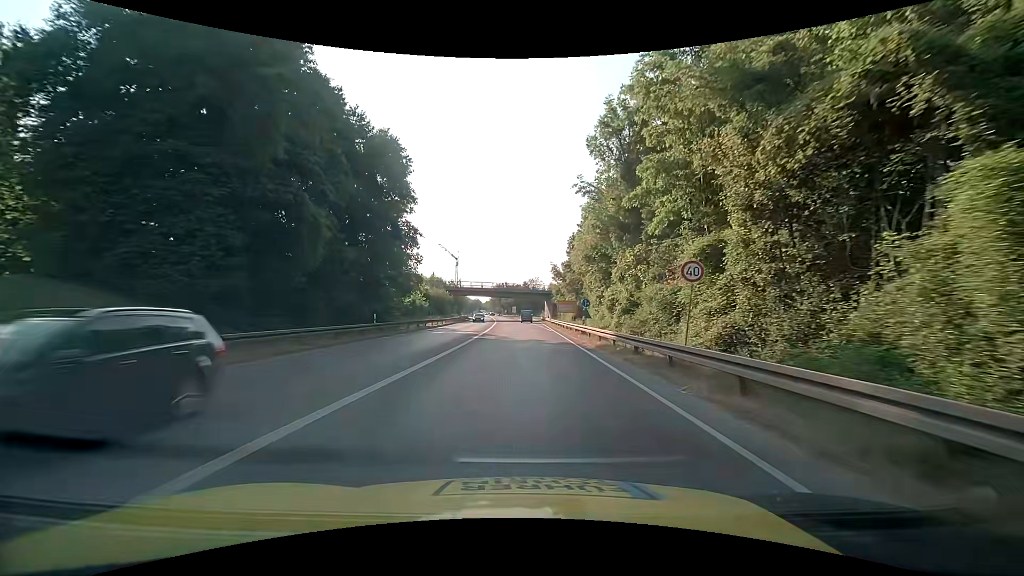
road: trunk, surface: asphalt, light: Day
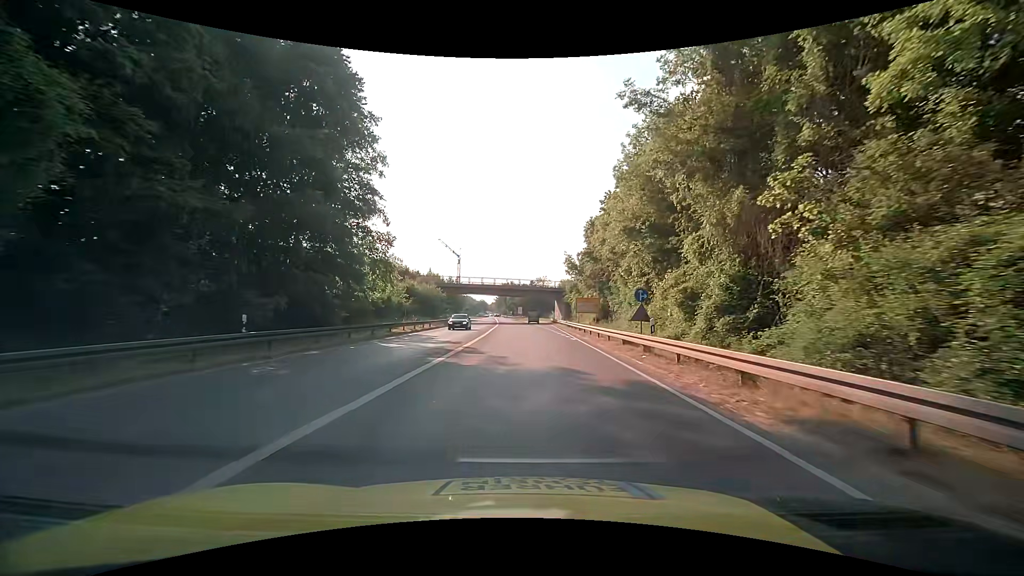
(0.0, +15.1) m; -1°
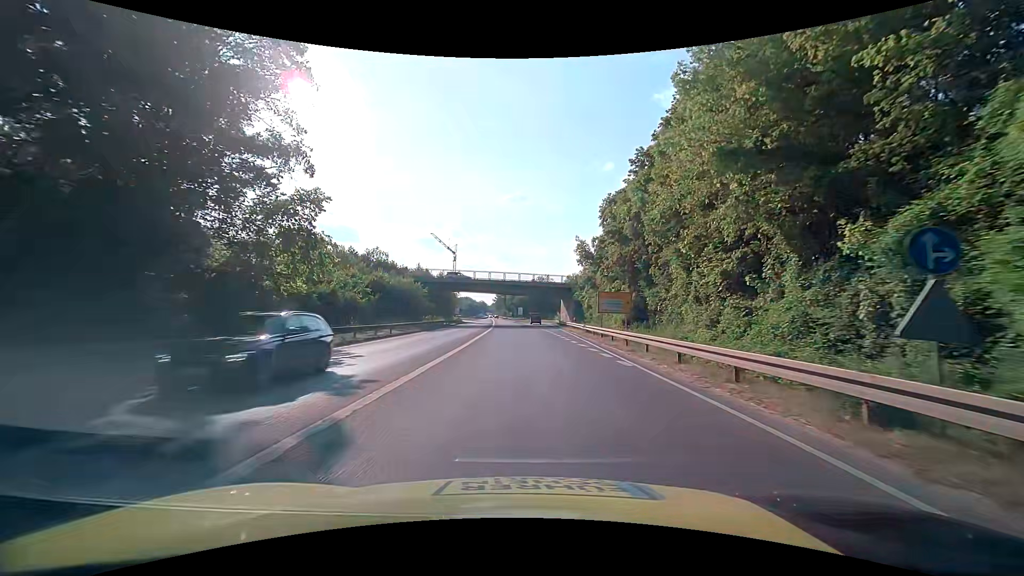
(0.0, +14.9) m; 0°
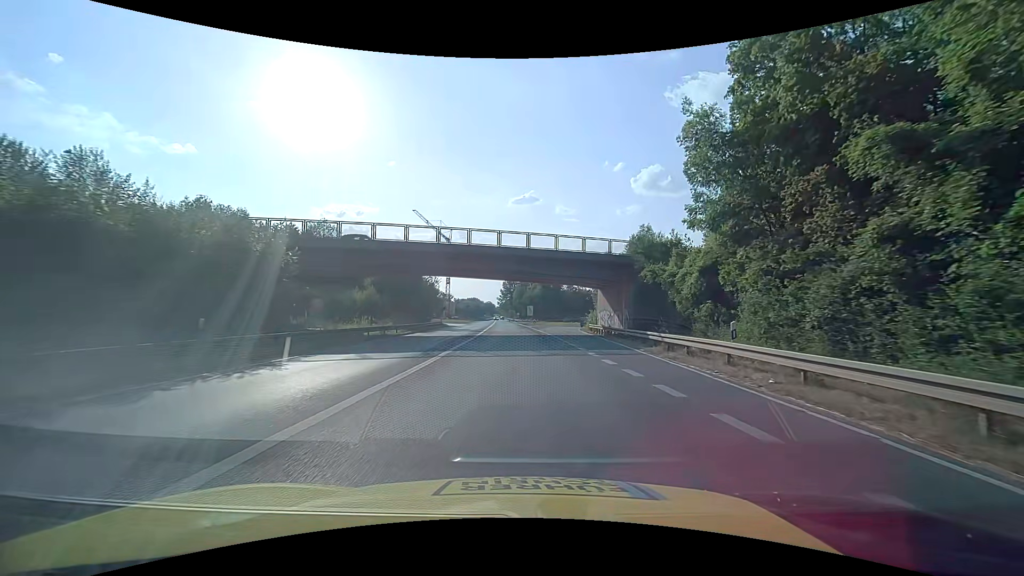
(-0.3, +36.4) m; -1°
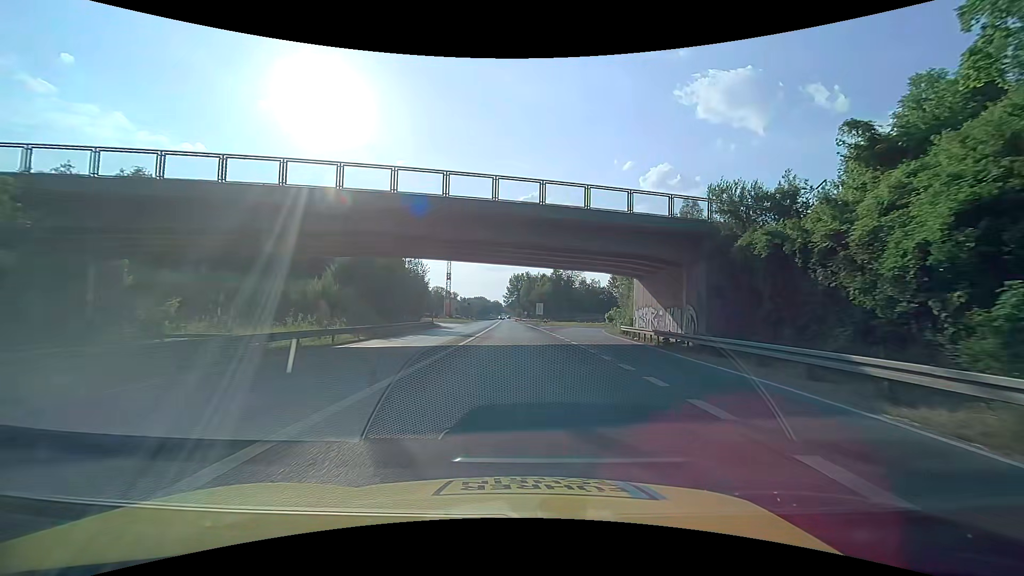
(-0.1, +14.4) m; -1°
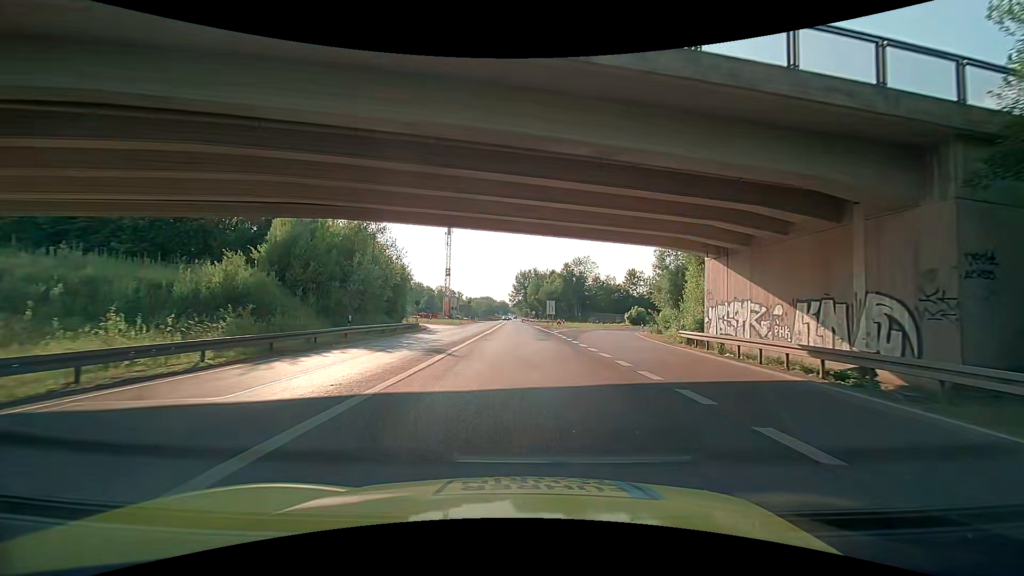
(-0.1, +14.4) m; -1°
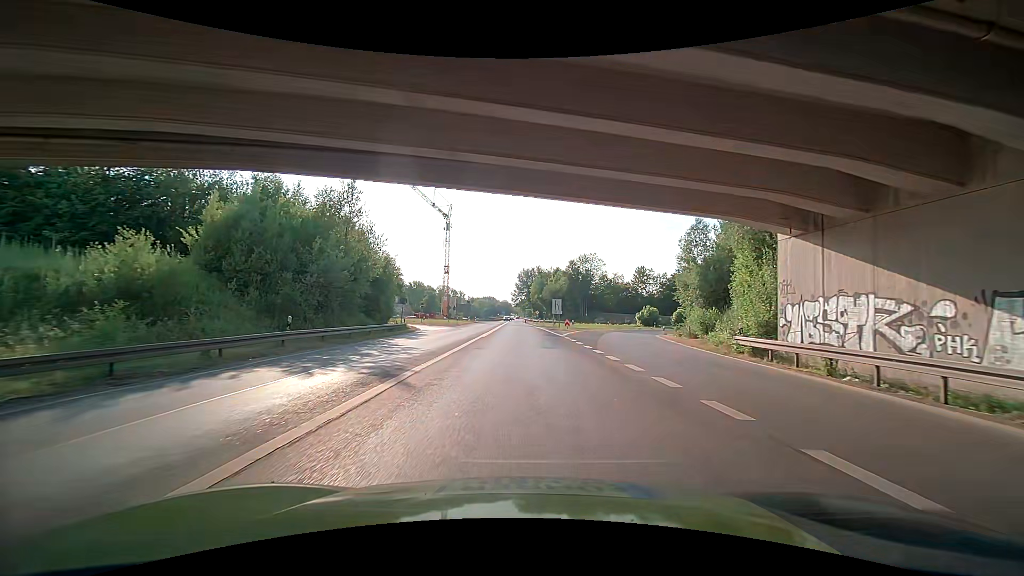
(0.0, +7.2) m; -1°
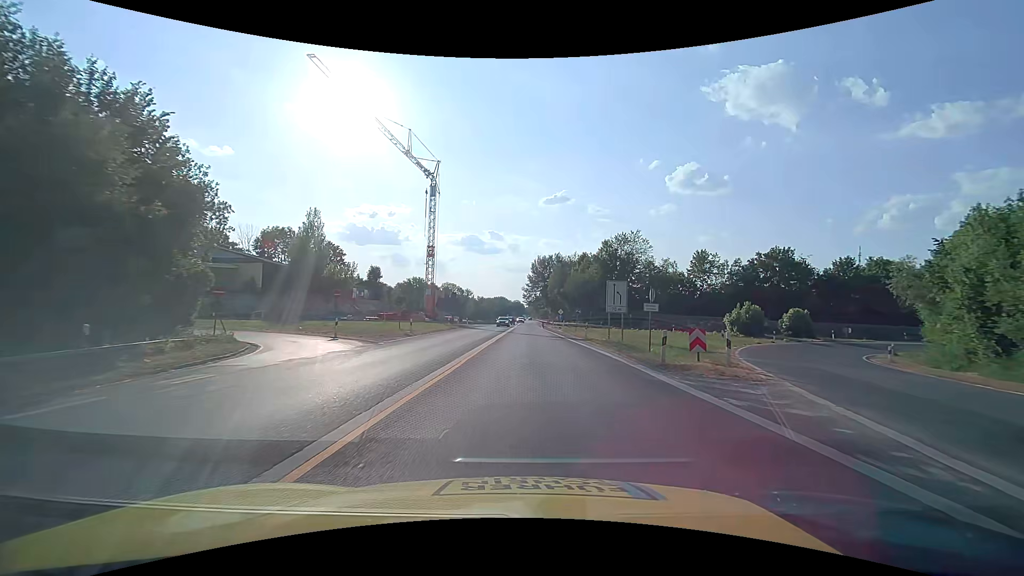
(-0.7, +35.9) m; -1°
(0, +10) (0, +20) (0, +30) (0, +40) (0, +50) (+1, +60) (+1, +70) (+1, +80) (+1, +90) (+2, +100) m
